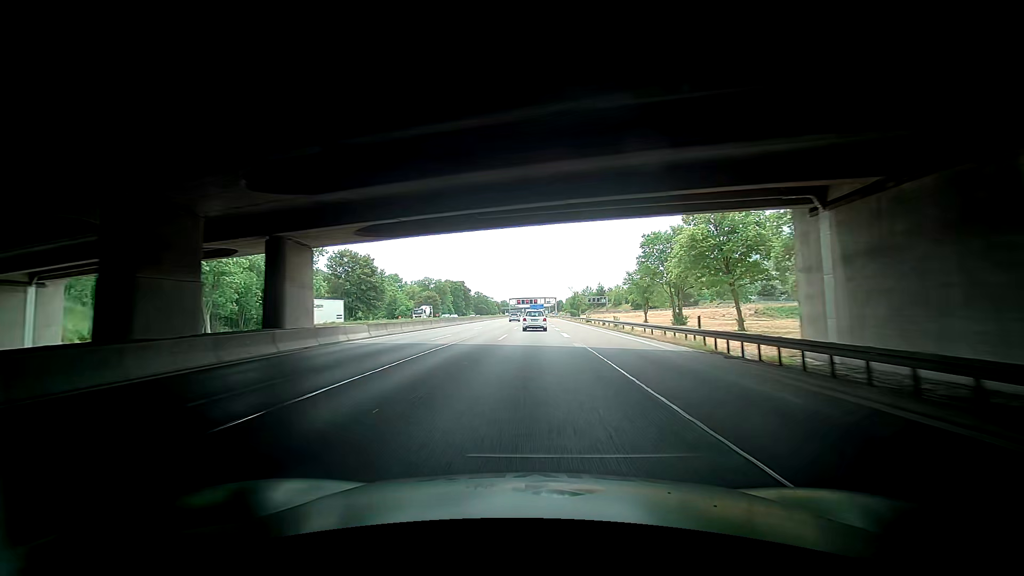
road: motorway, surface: asphalt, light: Day
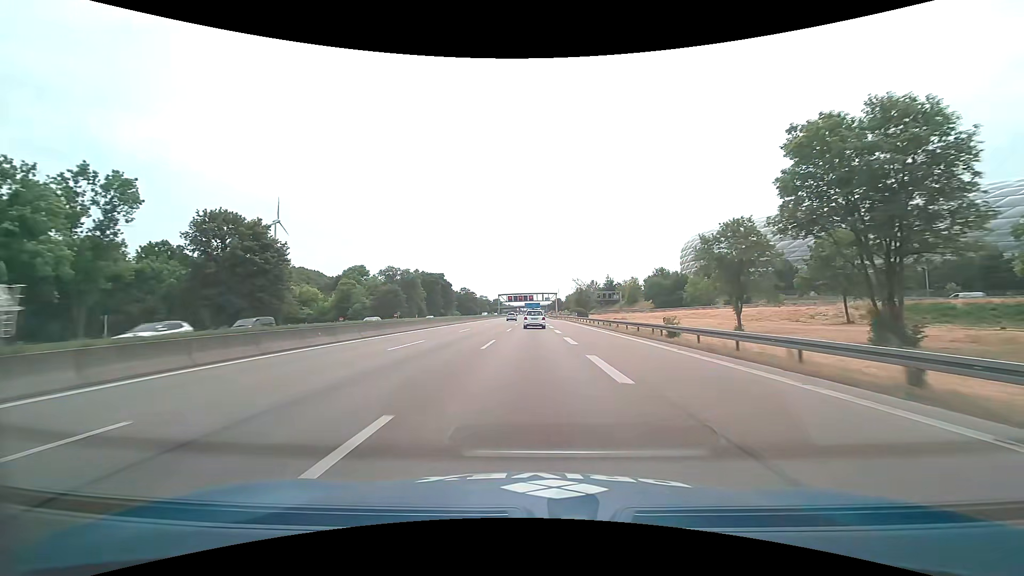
(+0.1, +43.3) m; +1°
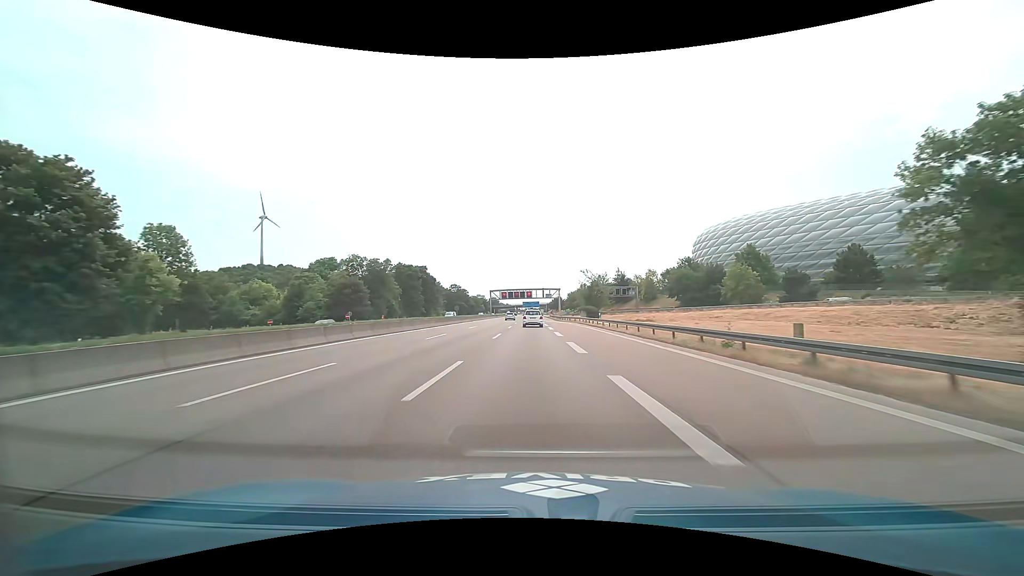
(-0.1, +29.0) m; 0°
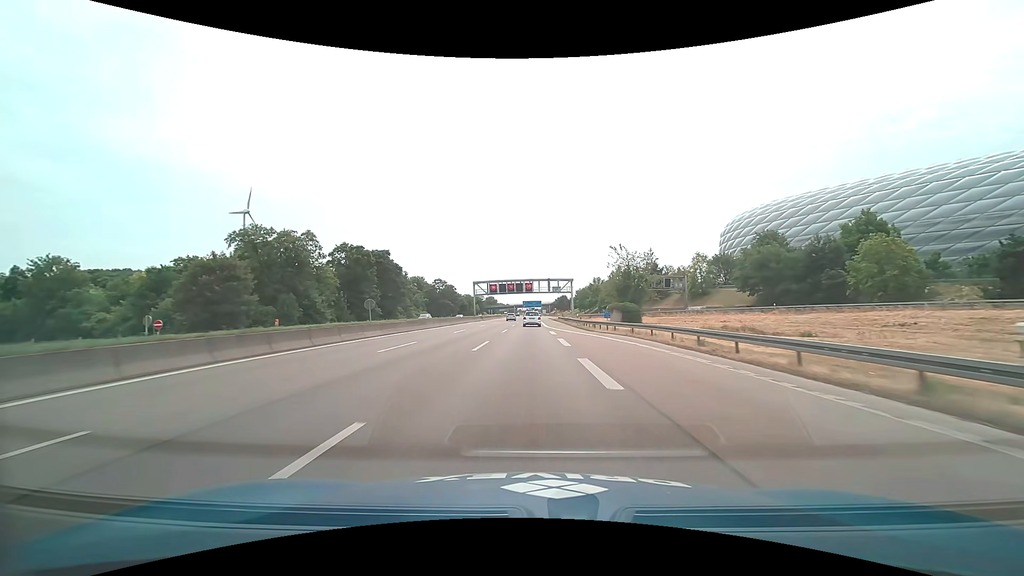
(0.0, +43.7) m; 0°
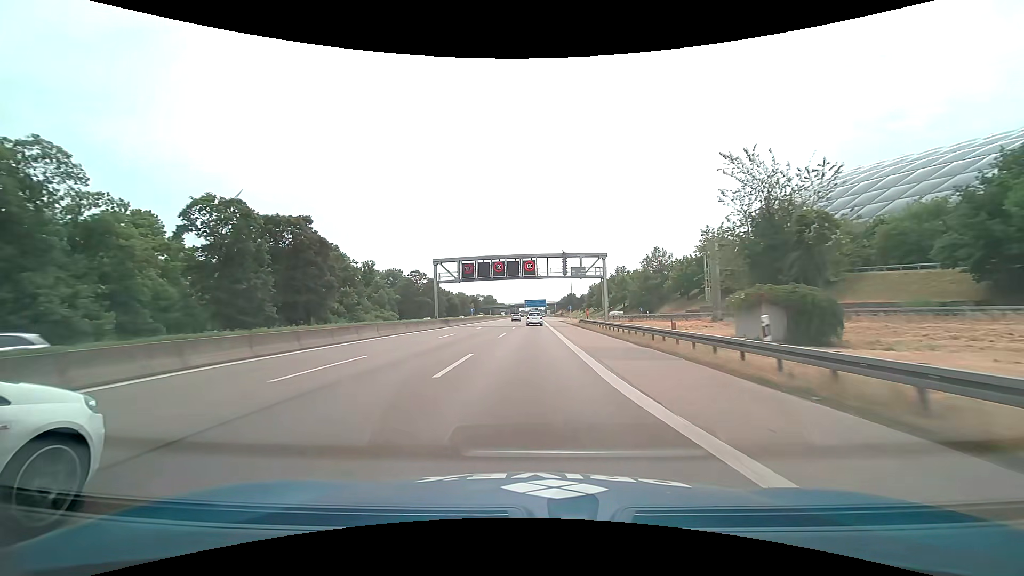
(-0.1, +44.0) m; 0°
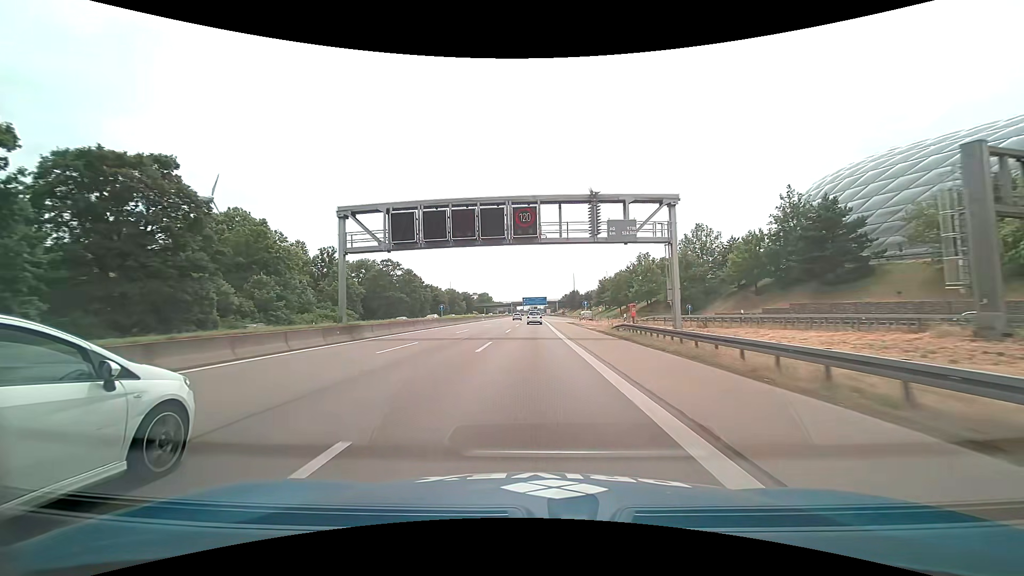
(0.0, +29.4) m; 0°
(0, +10) (0, +20) (0, +30) (0, +40) (0, +50) (0, +60) (0, +70) (0, +80) (0, +90) (0, +100) m
